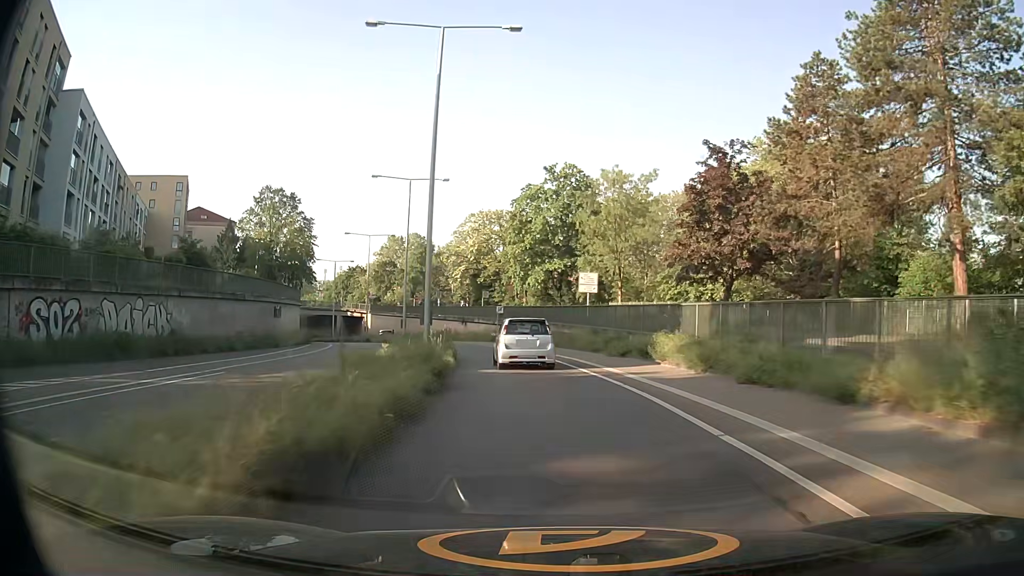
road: secondary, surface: asphalt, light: Day
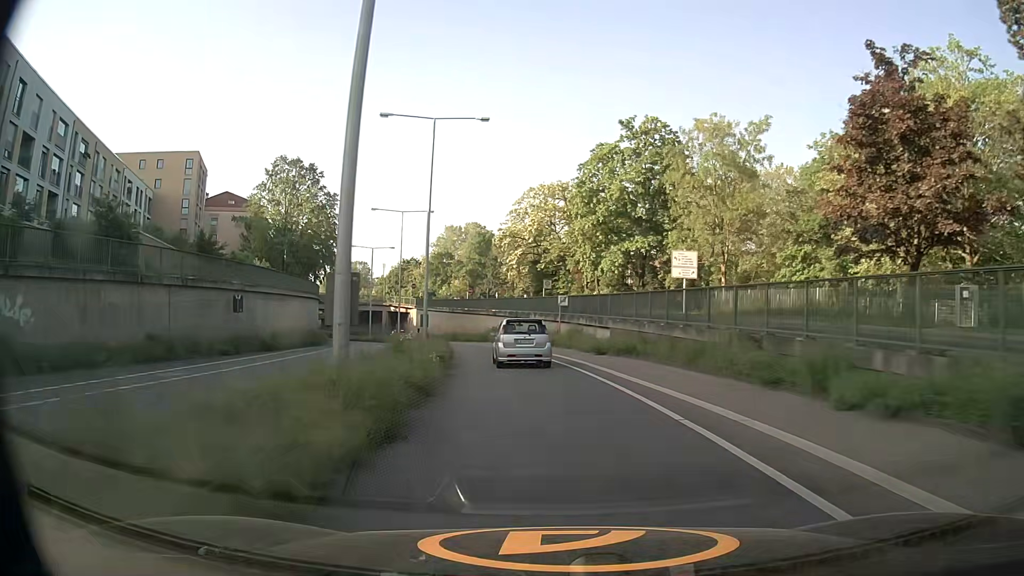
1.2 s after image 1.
(-0.8, +17.1) m; -5°
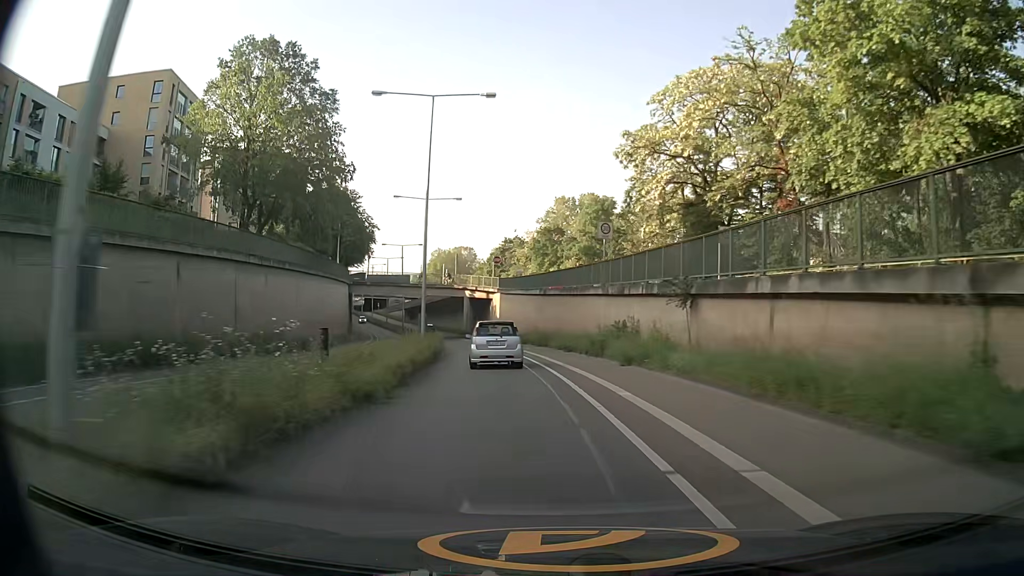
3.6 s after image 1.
(-3.1, +35.6) m; -10°
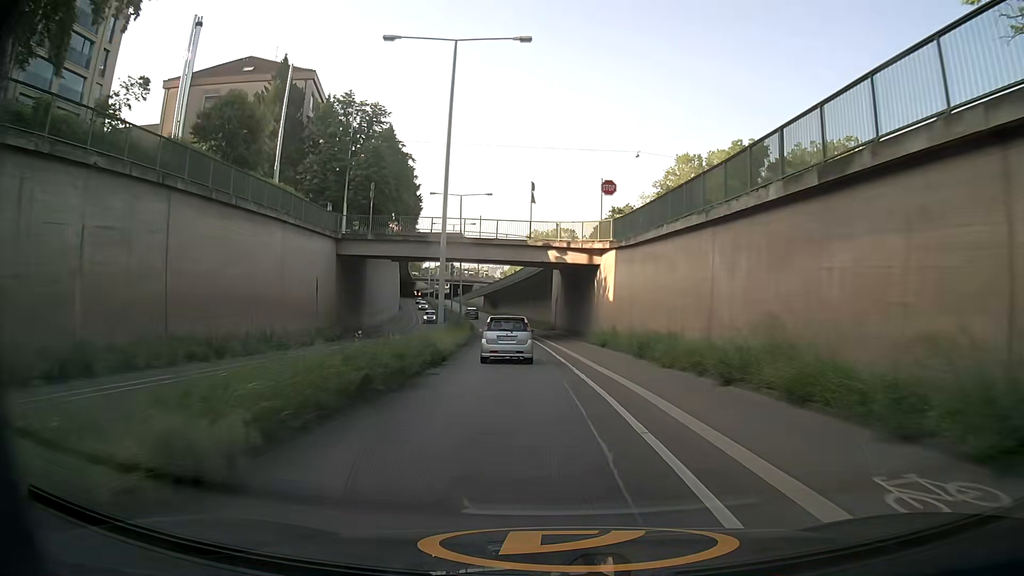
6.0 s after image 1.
(-3.1, +36.6) m; -8°
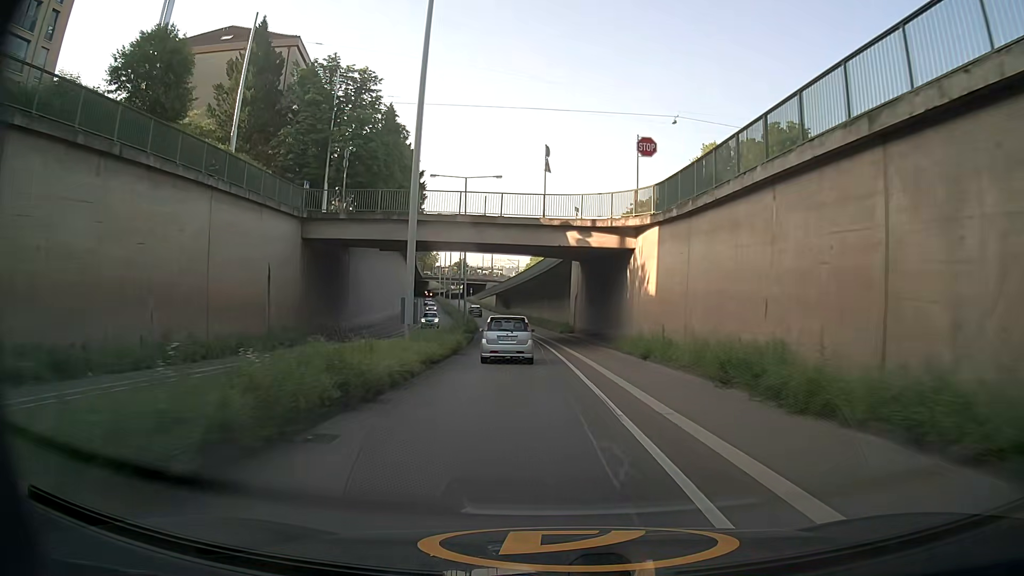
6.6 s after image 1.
(-0.1, +9.3) m; -1°
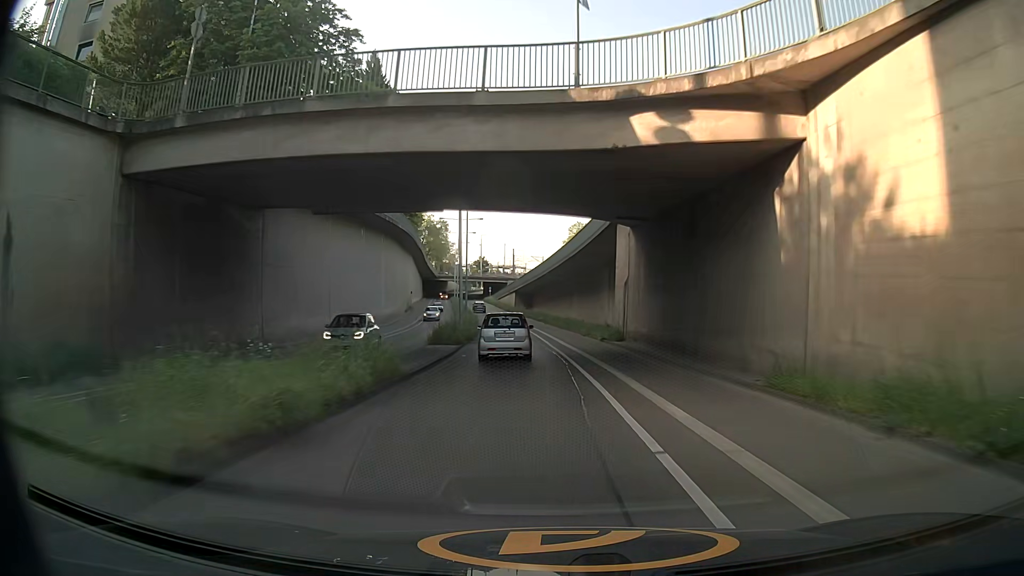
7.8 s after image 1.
(-0.5, +18.6) m; -2°
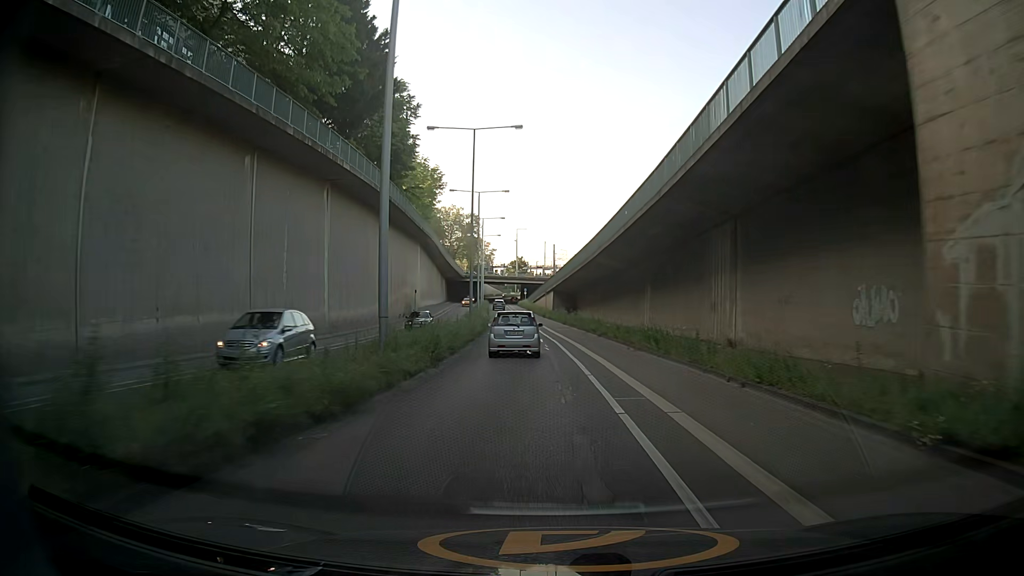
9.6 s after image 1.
(-0.2, +27.3) m; -1°
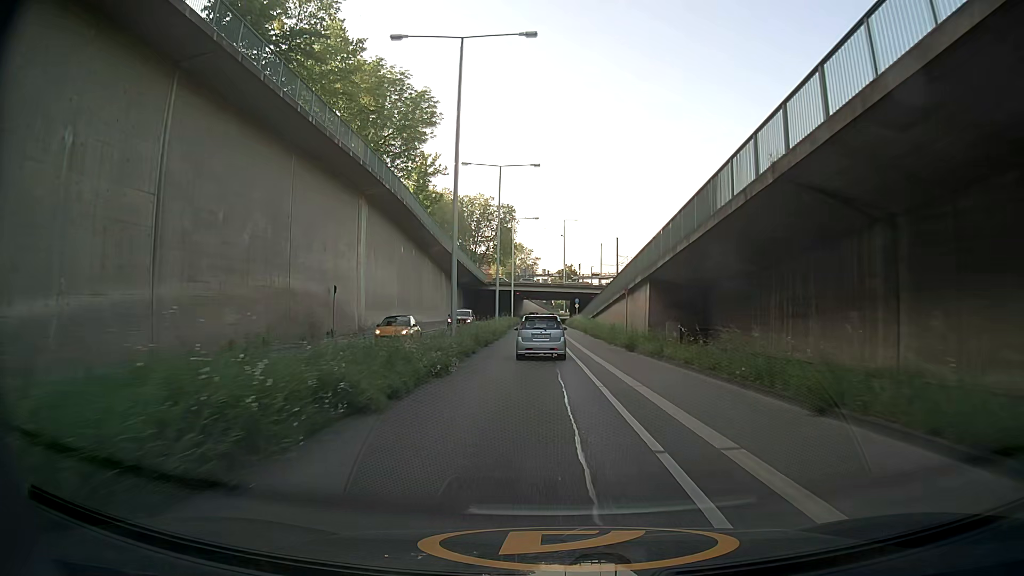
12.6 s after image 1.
(-3.7, +46.2) m; -7°
(0, +10) (0, +20) (-1, +30) (-1, +40) (-1, +50) (-1, +60) (-1, +70) (-2, +80) (-2, +90) (-2, +100) m
